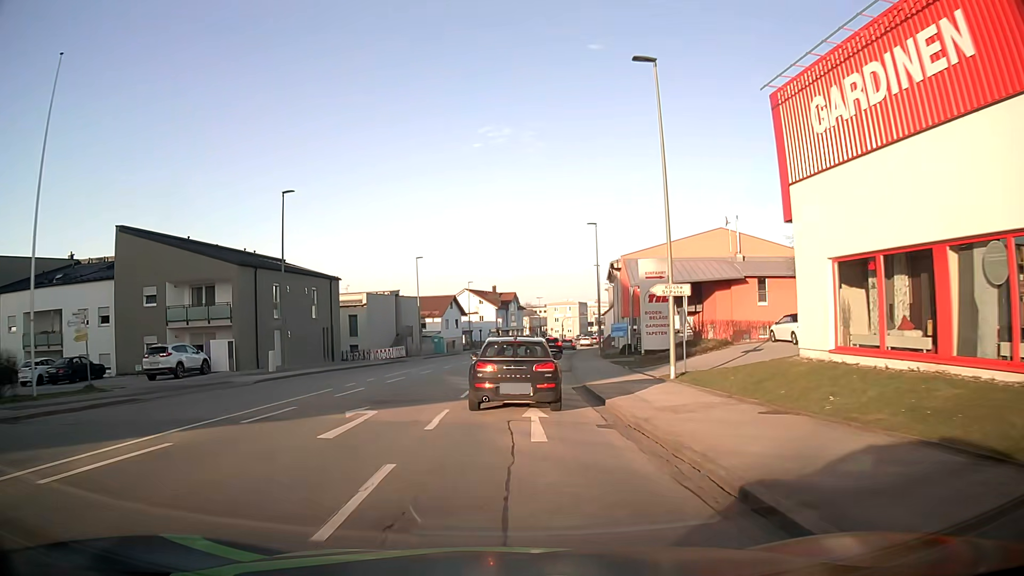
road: tertiary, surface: asphalt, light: Day
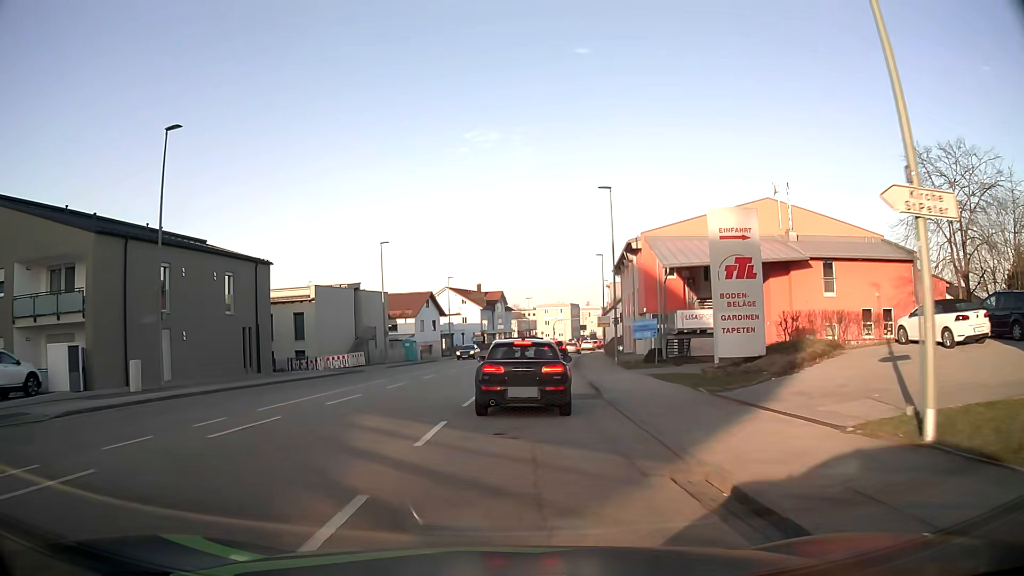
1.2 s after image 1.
(+0.1, +13.4) m; +2°
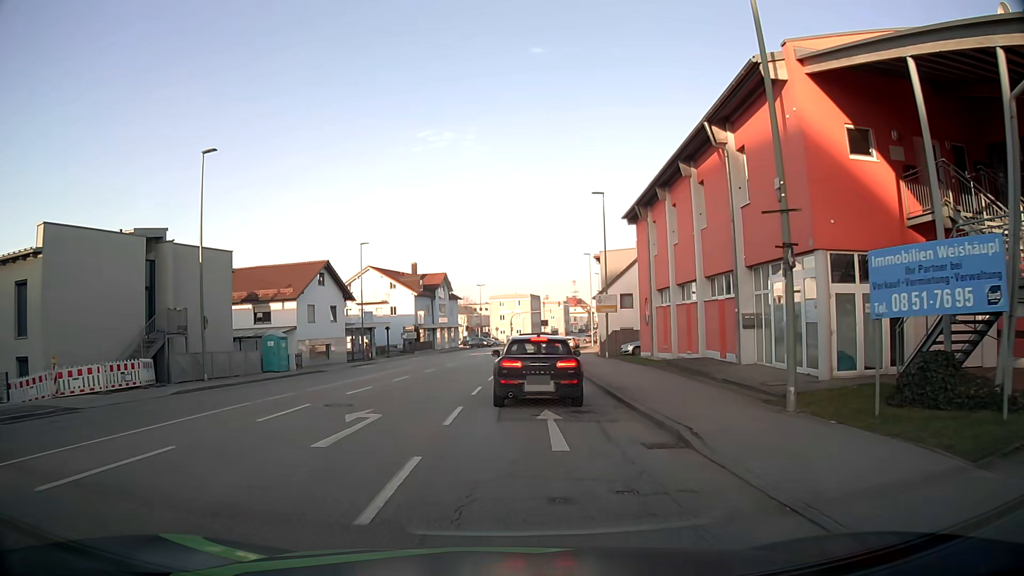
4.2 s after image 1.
(+0.7, +28.2) m; +4°
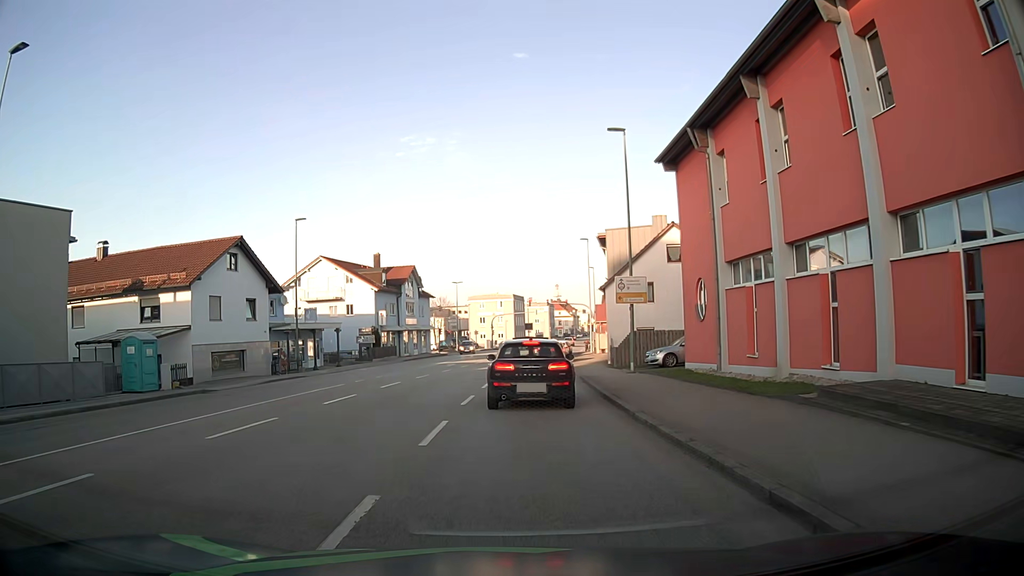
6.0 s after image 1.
(+0.2, +13.6) m; +2°
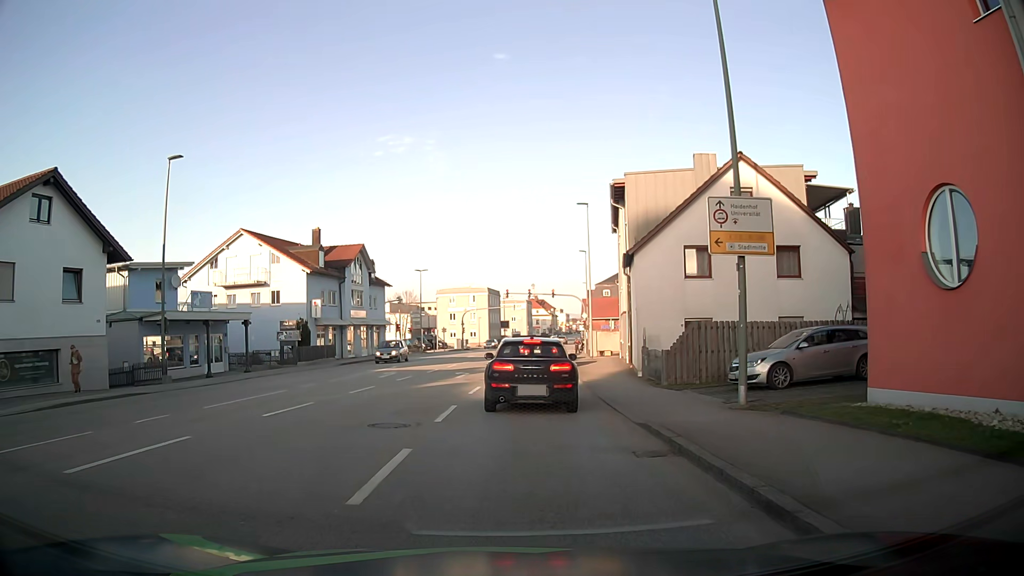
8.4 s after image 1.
(+0.2, +15.5) m; +1°
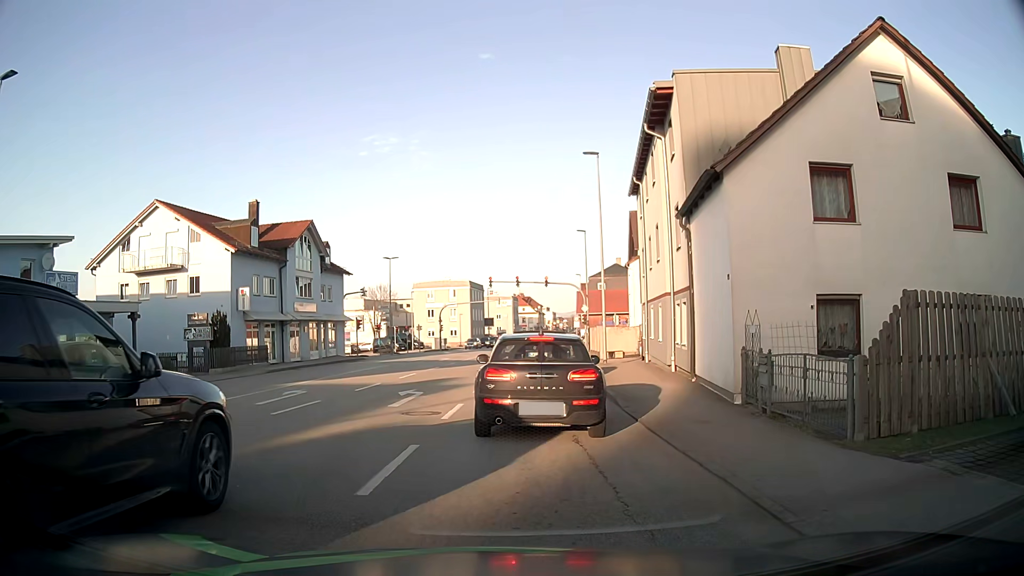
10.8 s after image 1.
(+0.2, +11.7) m; +1°
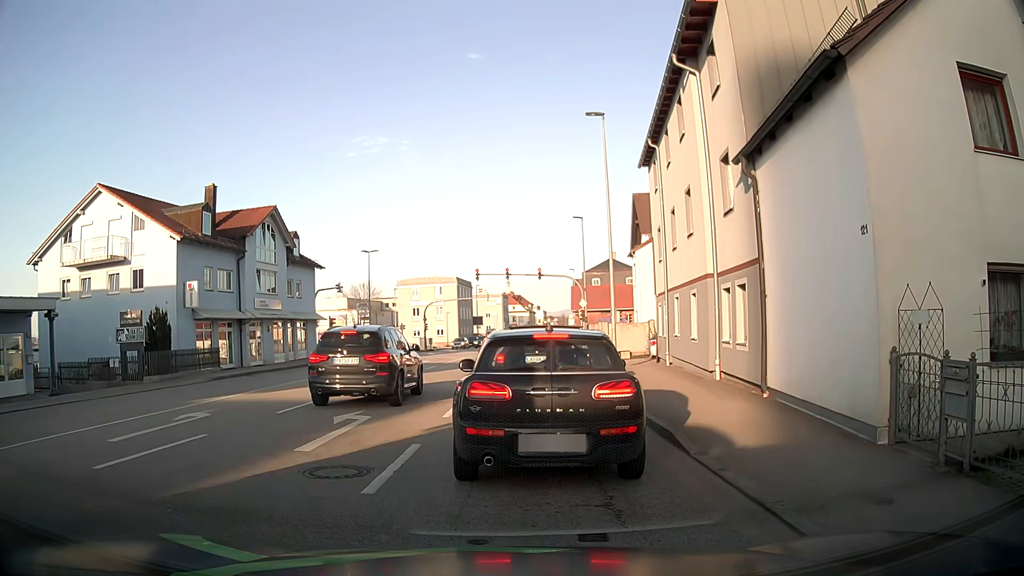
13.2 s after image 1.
(+0.2, +5.5) m; +3°
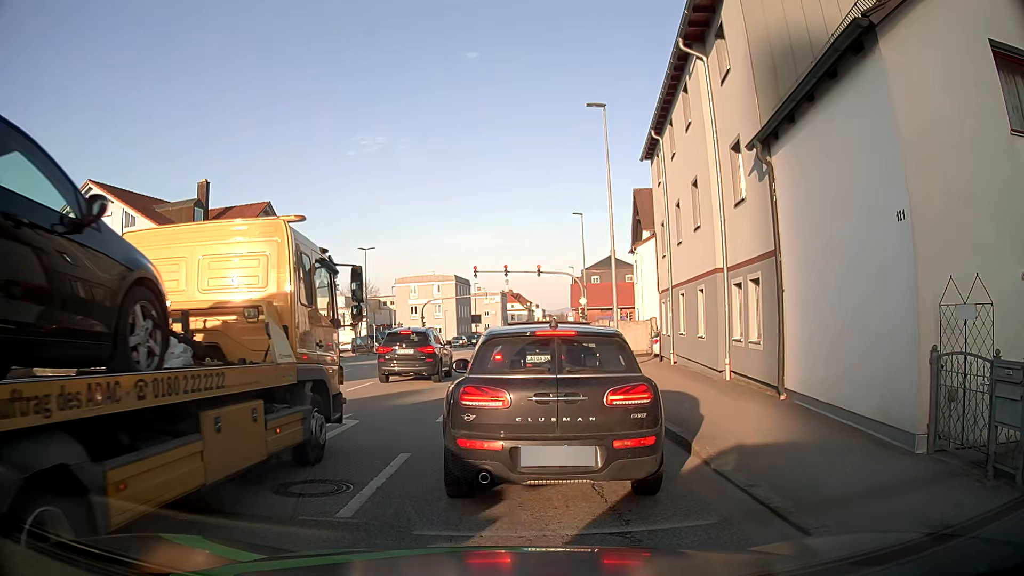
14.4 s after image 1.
(0.0, +0.8) m; 0°
